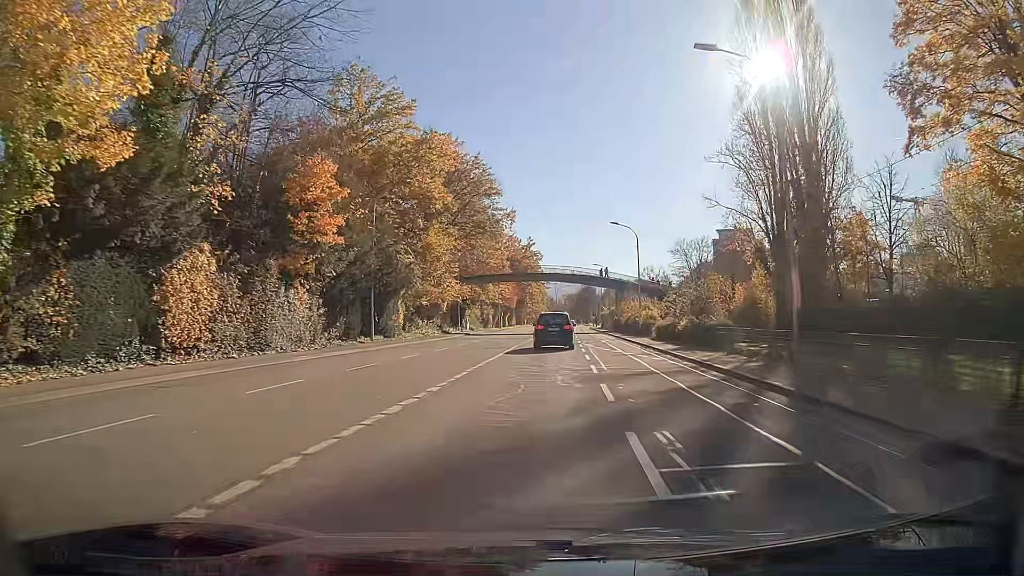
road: secondary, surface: asphalt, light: Day
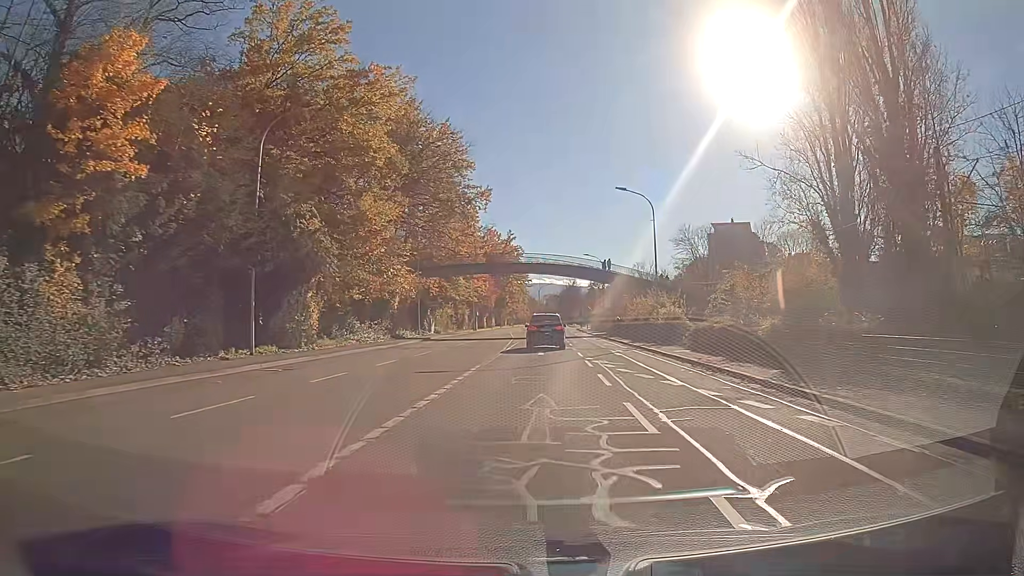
(+0.2, +14.9) m; +2°
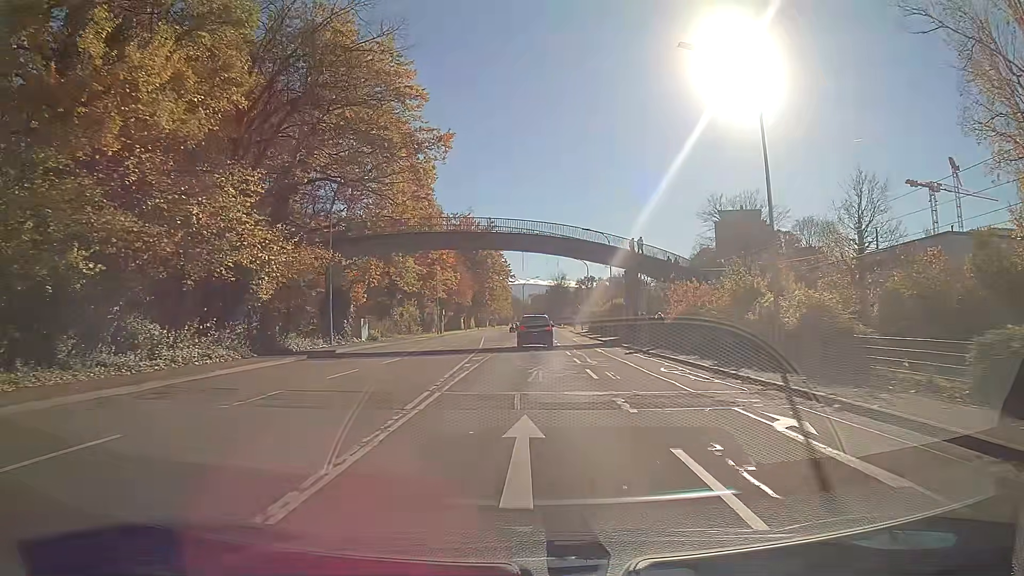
(+0.2, +22.0) m; +1°
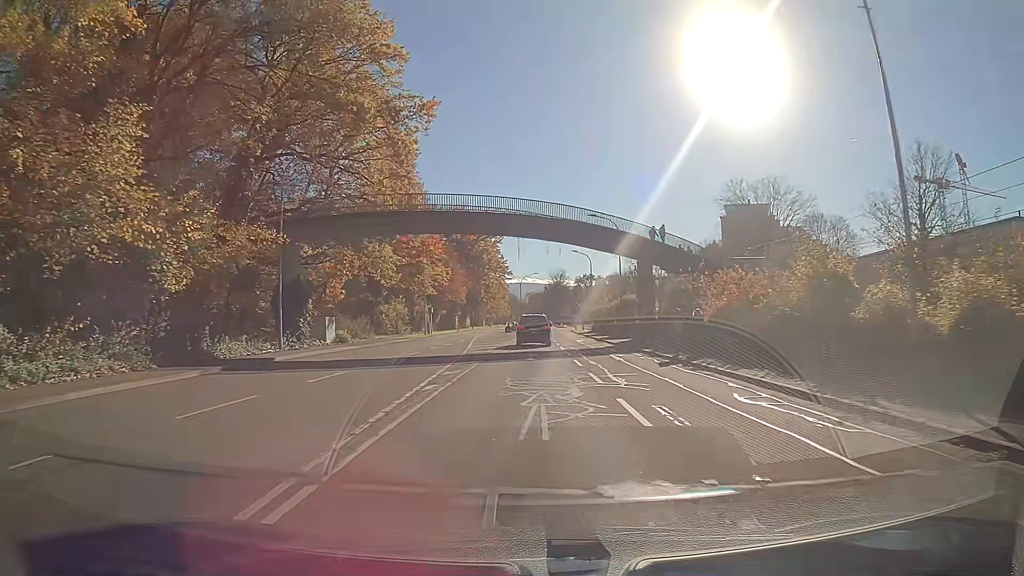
(0.0, +7.4) m; 0°
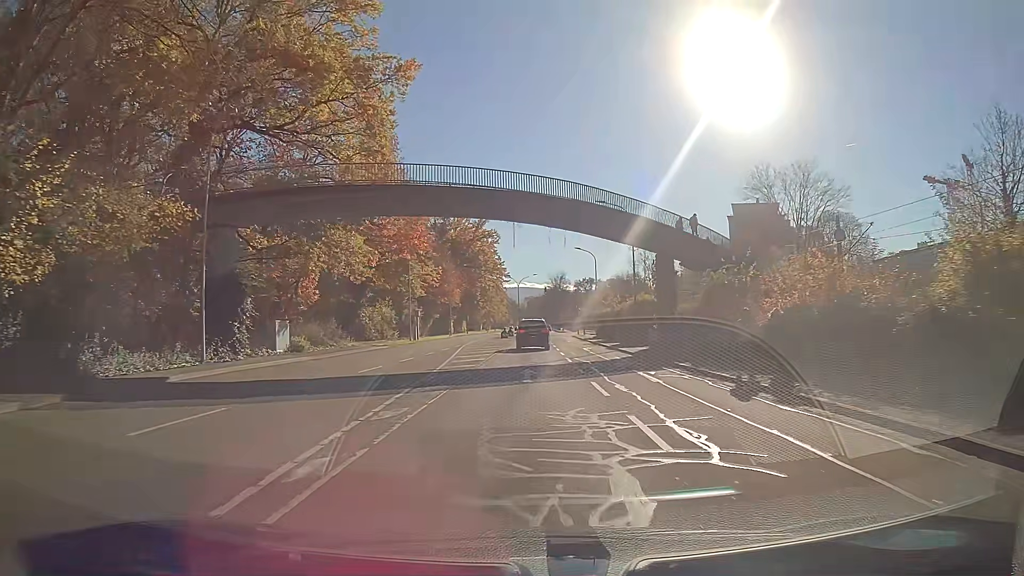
(0.0, +7.4) m; 0°
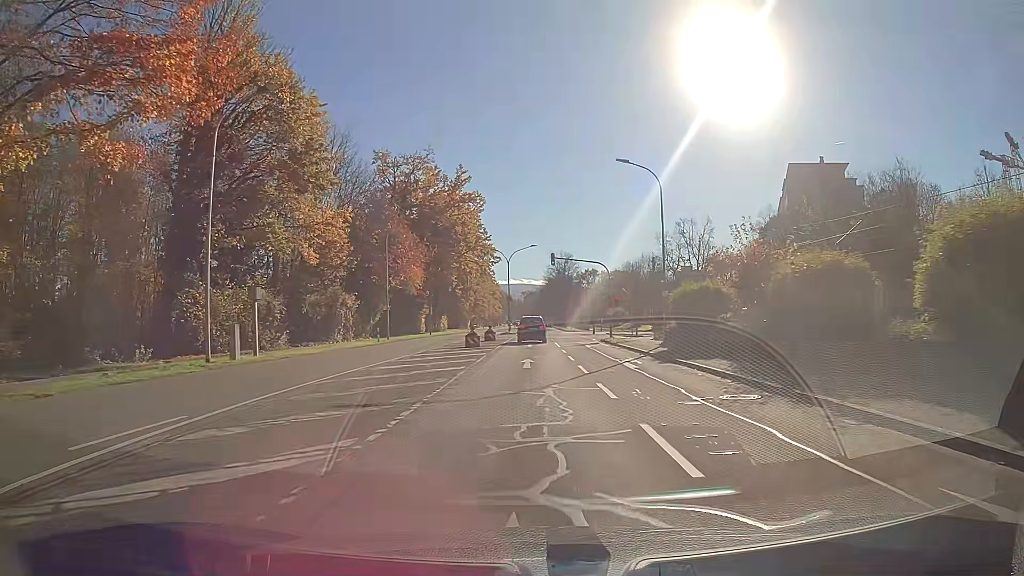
(0.0, +37.2) m; 0°
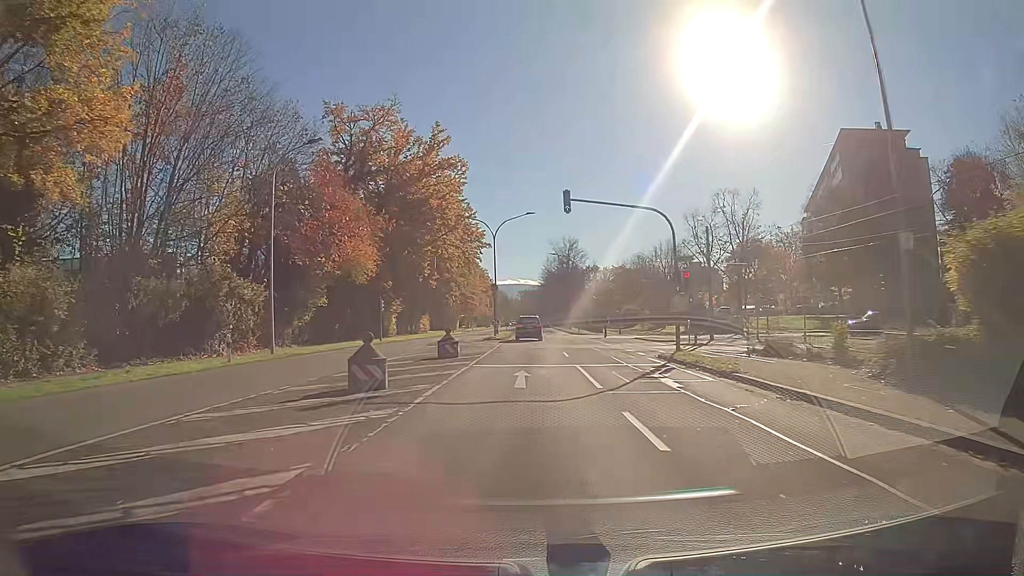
(+0.2, +22.7) m; +1°
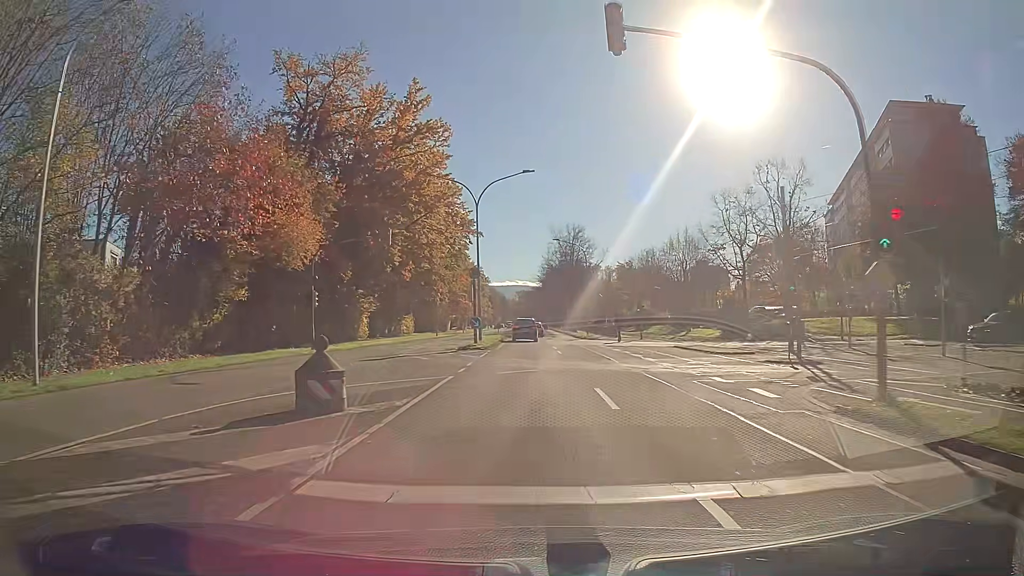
(0.0, +15.3) m; 0°
(0, +10) (0, +20) (0, +30) (+1, +40) (+1, +50) (+2, +60) (+2, +70) (+2, +80) (+2, +90) (+2, +100) m
